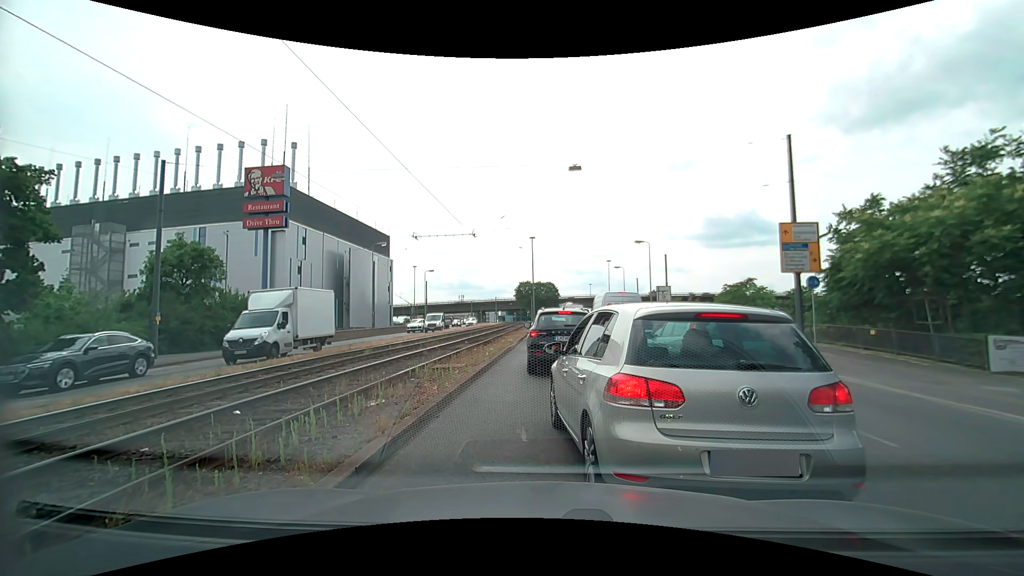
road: primary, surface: asphalt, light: Day
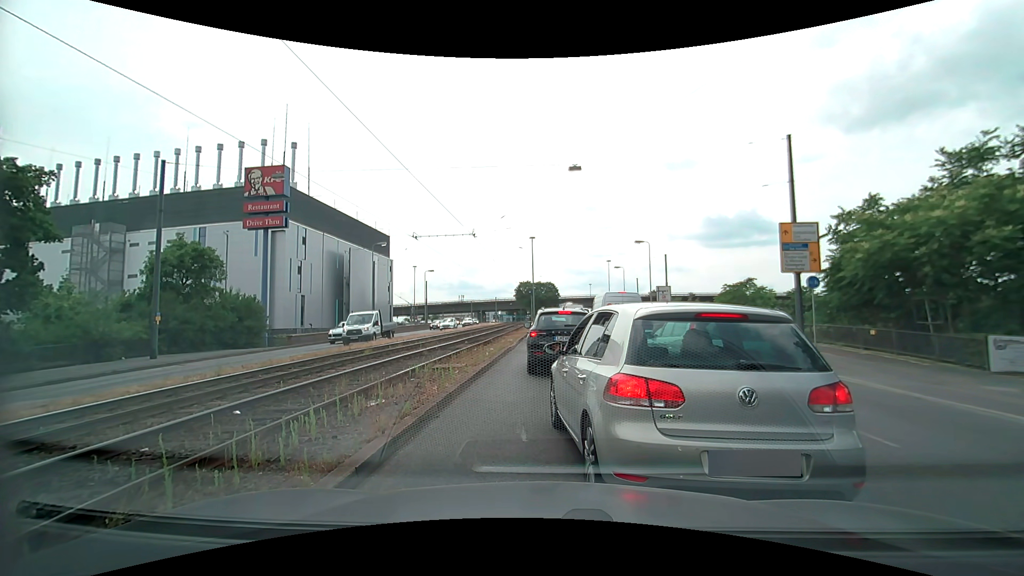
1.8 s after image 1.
(0.0, 0.0) m; 0°
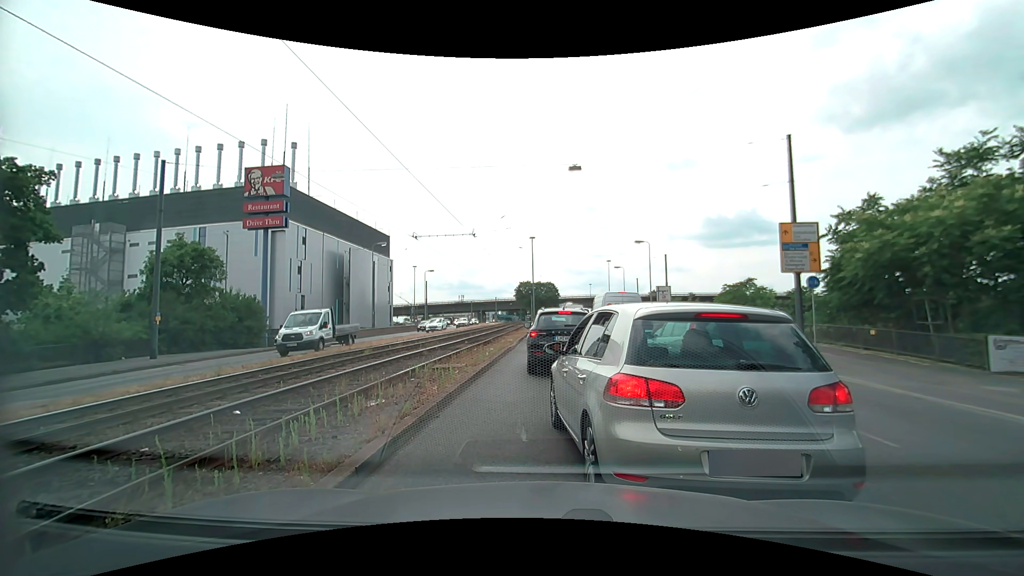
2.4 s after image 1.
(0.0, 0.0) m; 0°
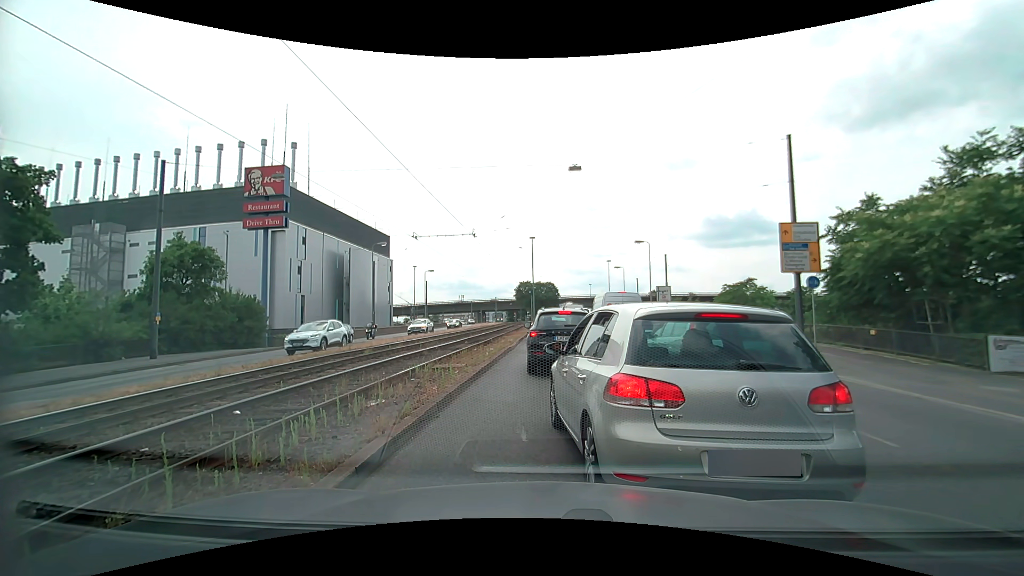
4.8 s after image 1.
(0.0, 0.0) m; 0°
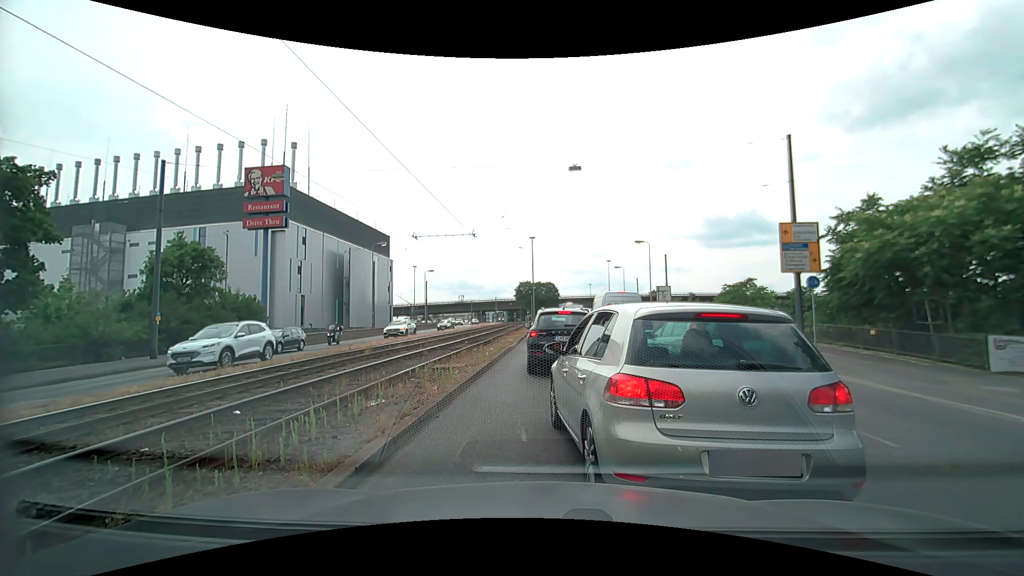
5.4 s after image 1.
(0.0, 0.0) m; 0°
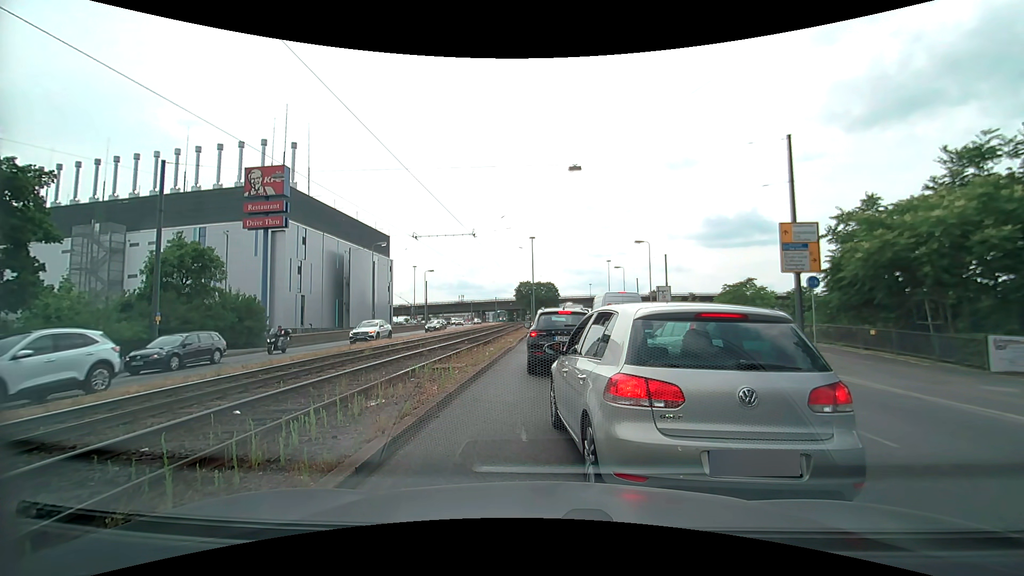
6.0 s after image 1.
(0.0, 0.0) m; 0°
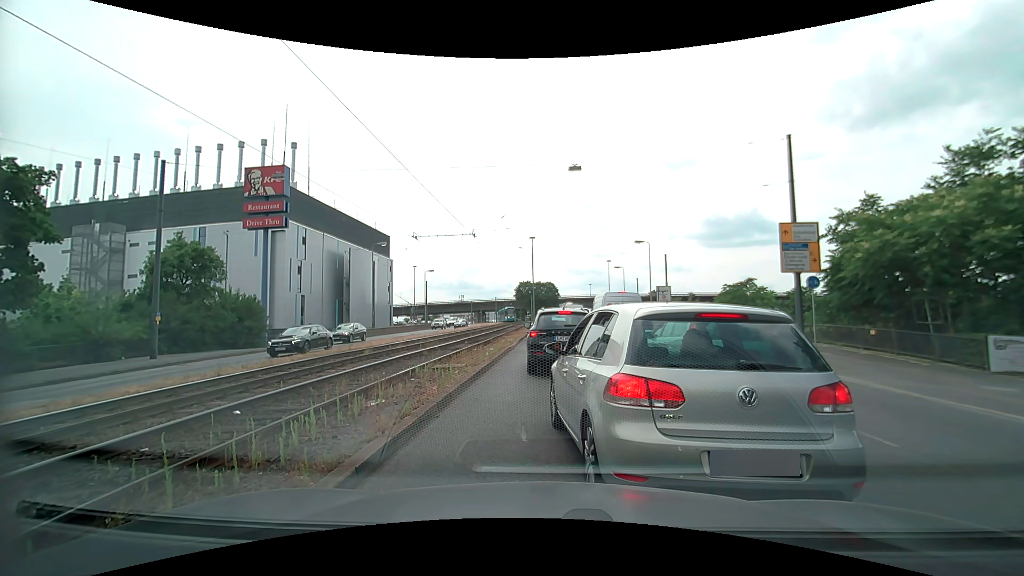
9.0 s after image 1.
(0.0, 0.0) m; 0°
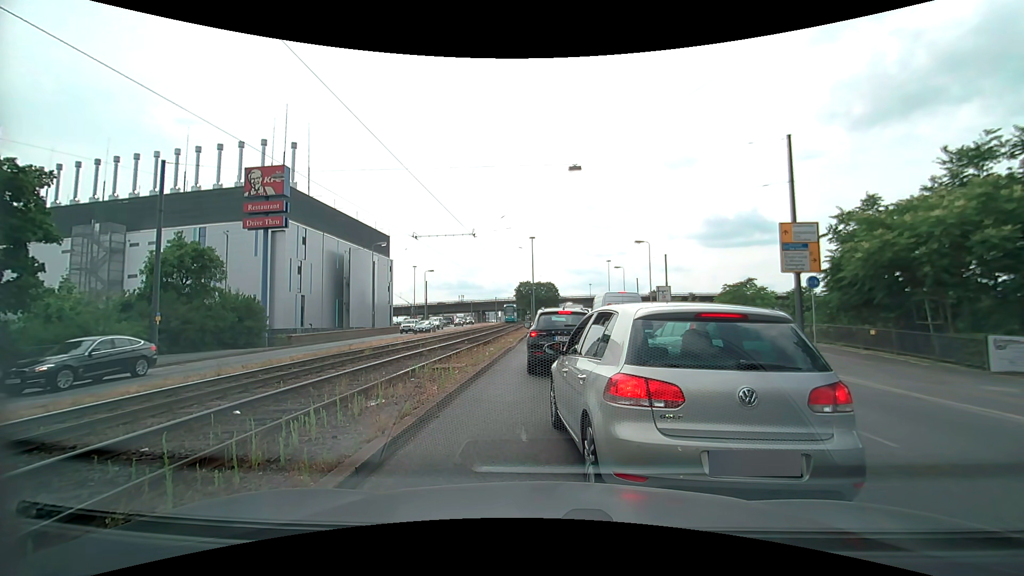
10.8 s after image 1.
(0.0, 0.0) m; 0°
